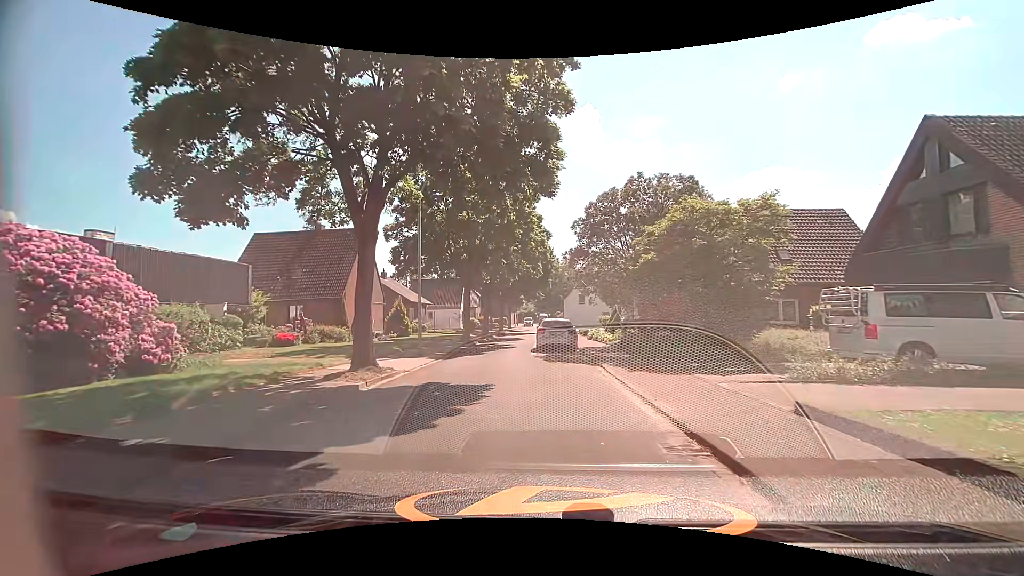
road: residential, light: Day
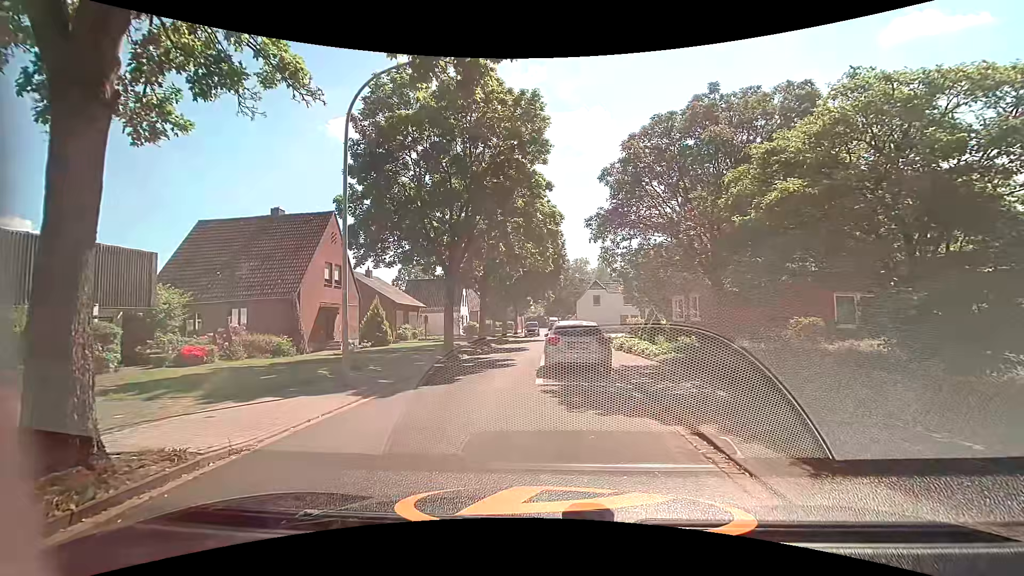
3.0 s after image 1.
(0.0, +7.8) m; +1°
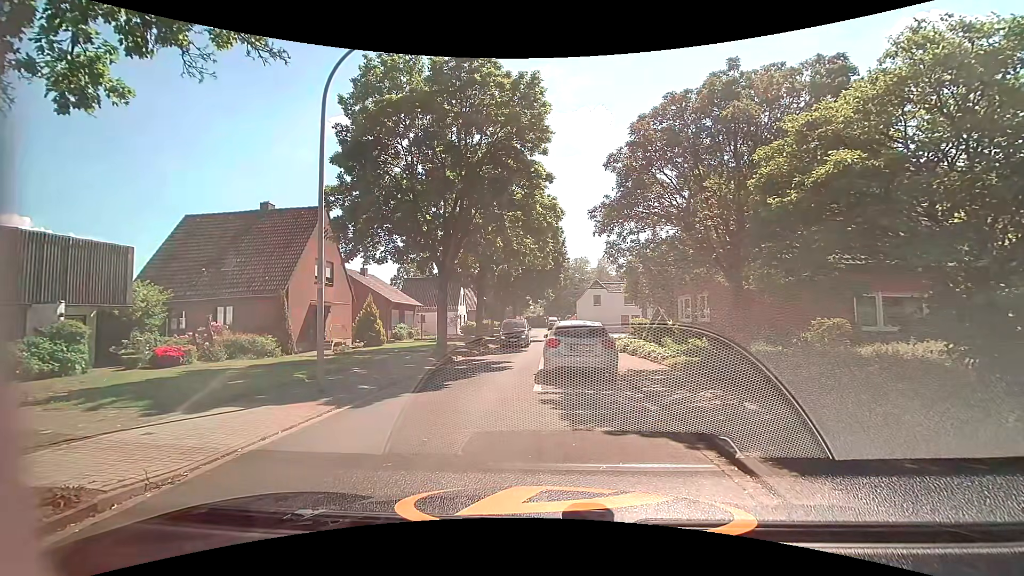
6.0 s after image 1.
(0.0, +1.2) m; 0°
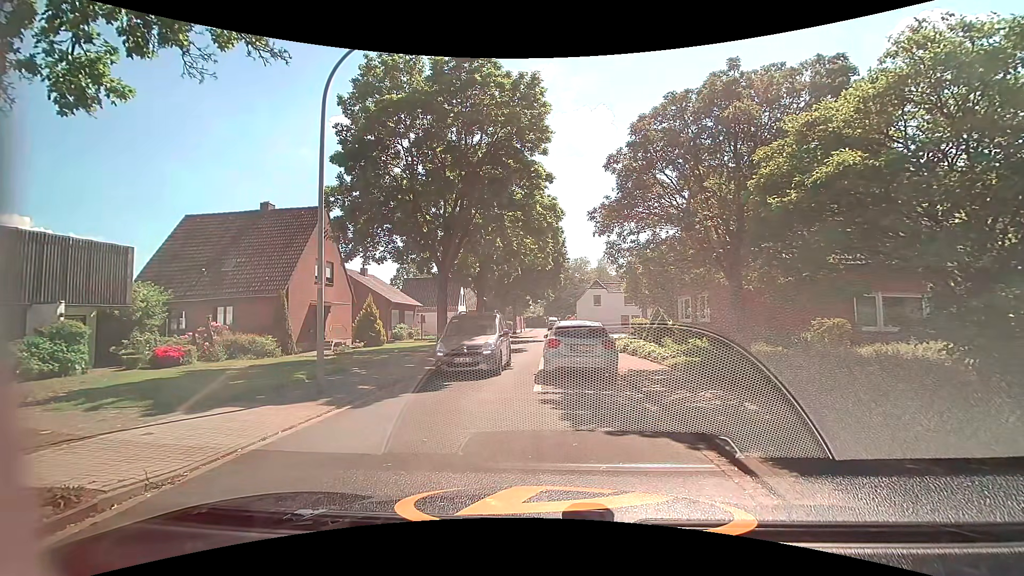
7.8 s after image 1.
(0.0, 0.0) m; 0°
